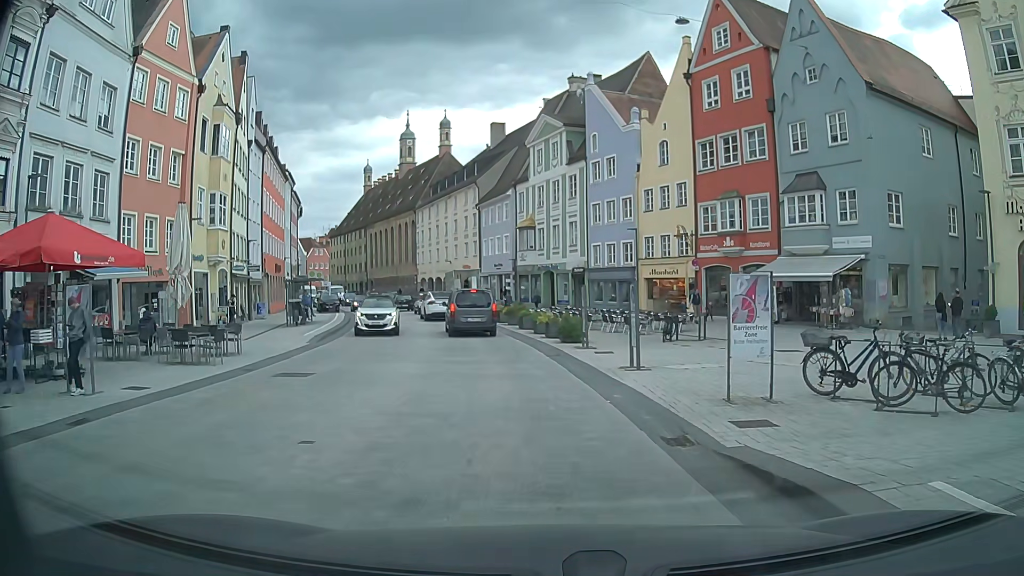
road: secondary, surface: asphalt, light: Day
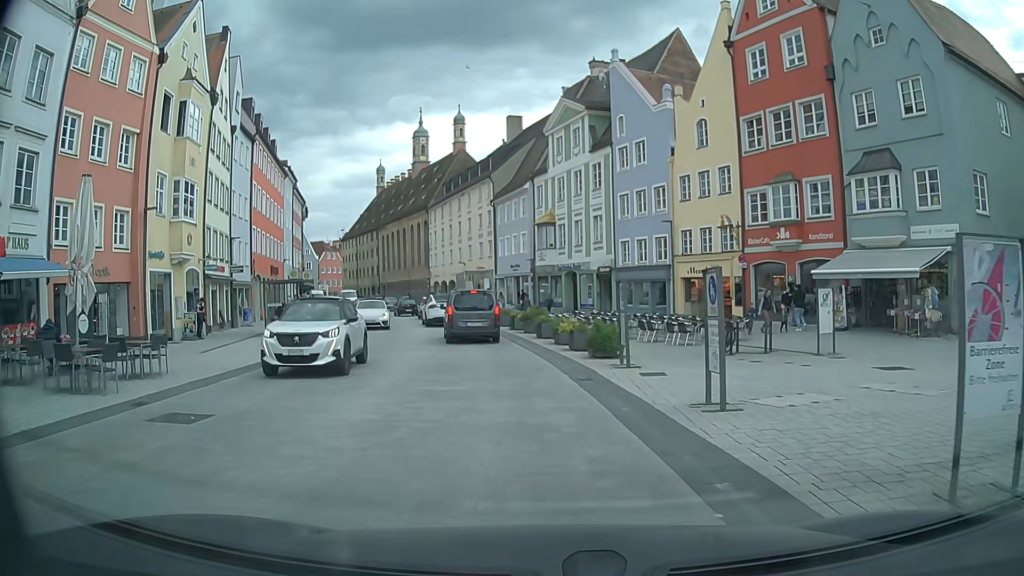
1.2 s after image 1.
(-0.1, +5.3) m; -1°
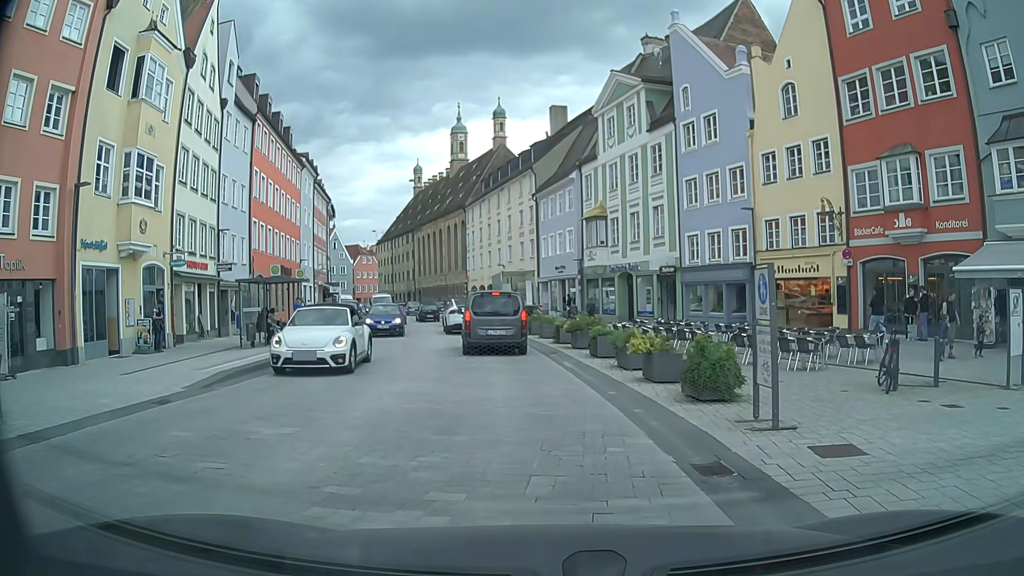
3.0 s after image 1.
(-0.4, +6.8) m; -3°
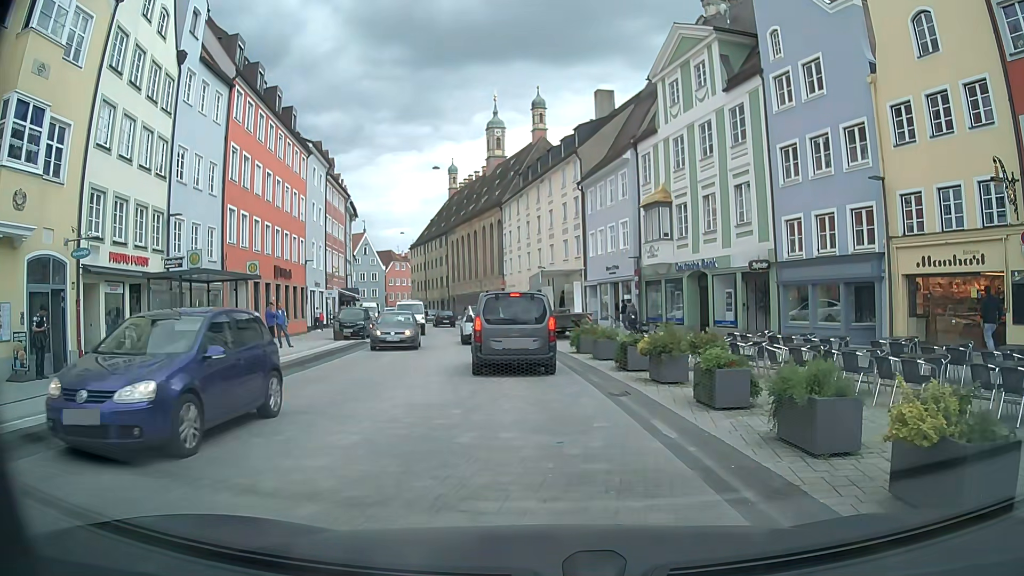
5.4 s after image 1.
(-0.5, +8.4) m; -4°
